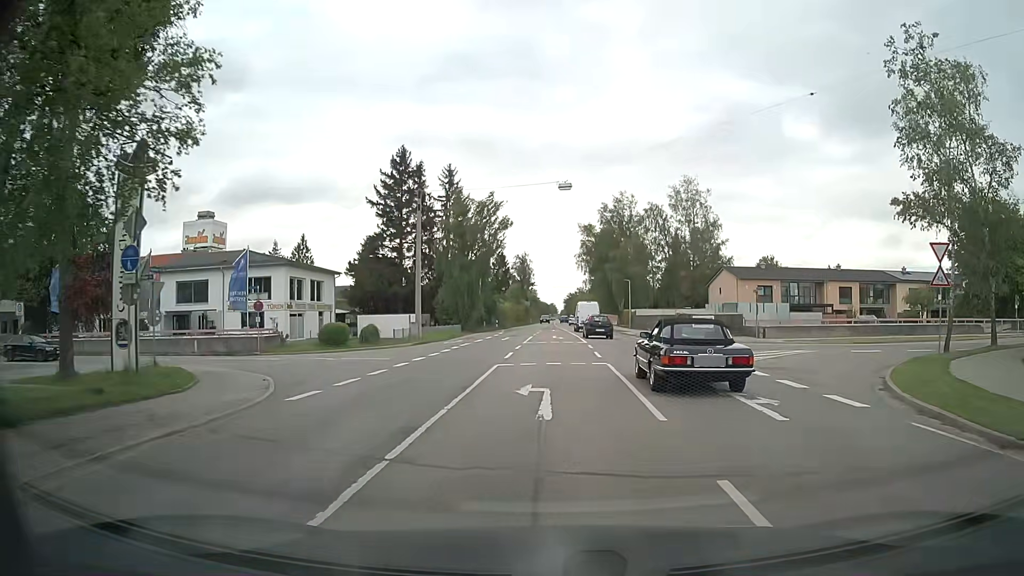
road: secondary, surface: asphalt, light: Day
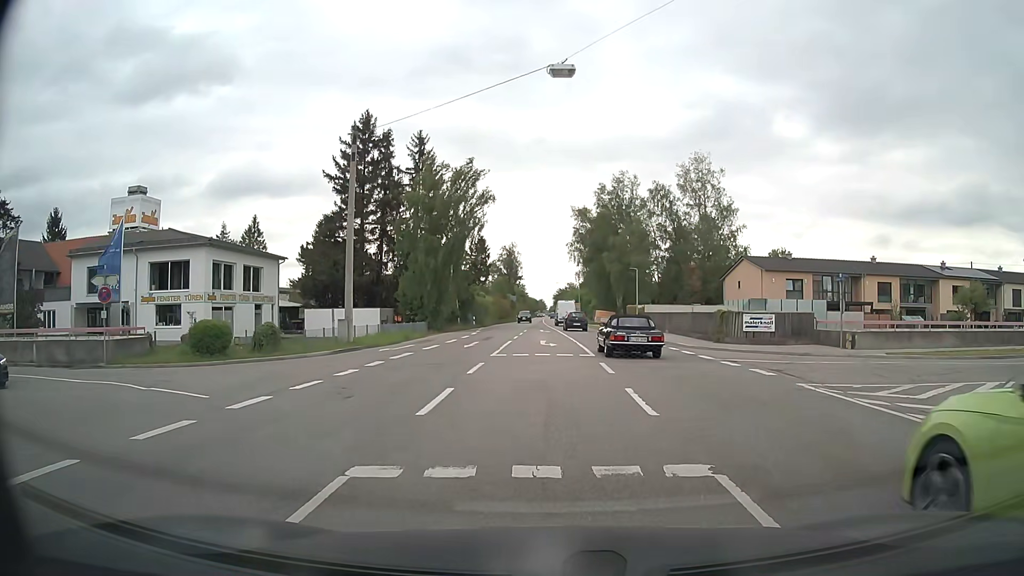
(+0.1, +12.8) m; +1°
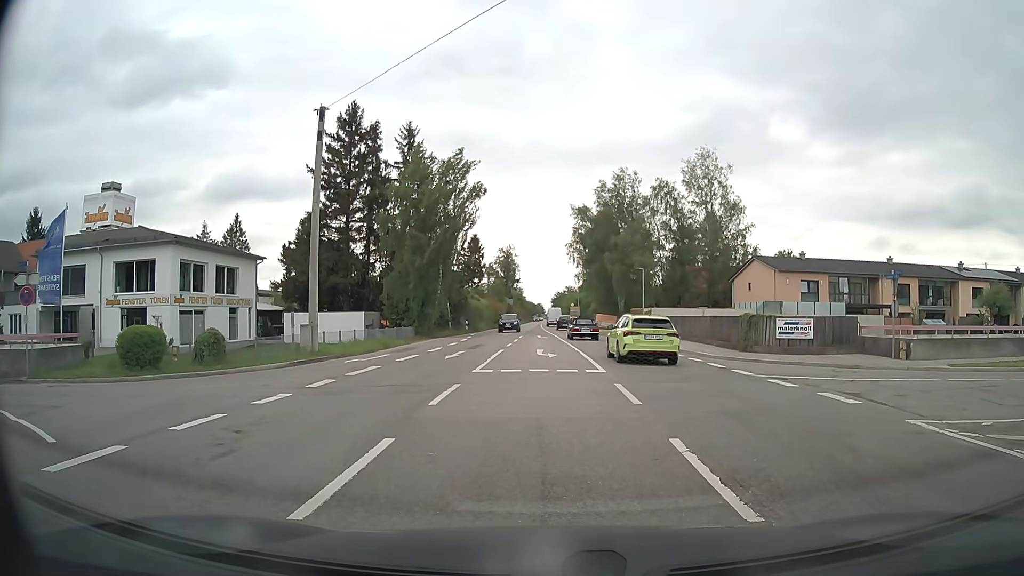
(0.0, +4.1) m; 0°
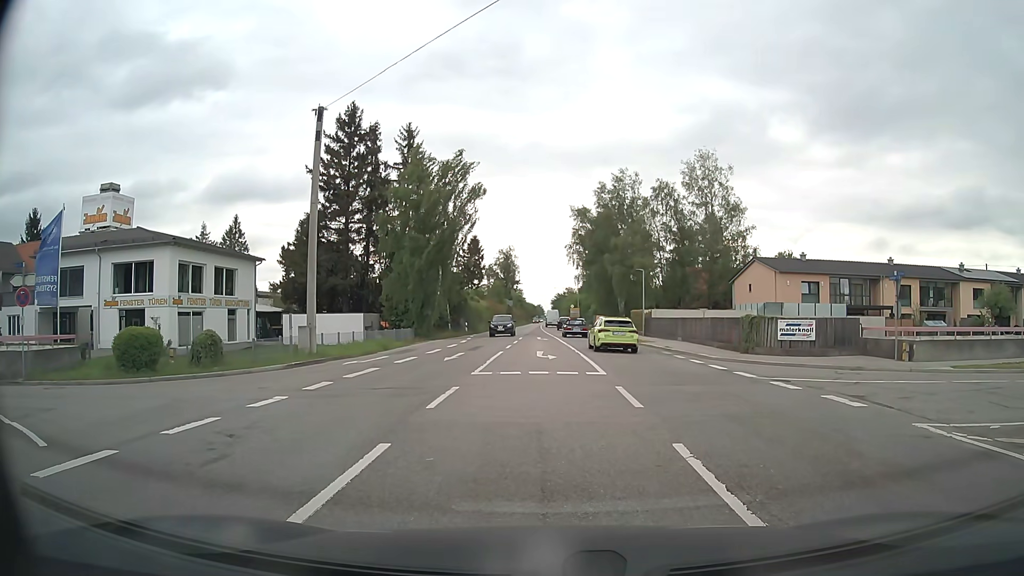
(0.0, +0.2) m; 0°
